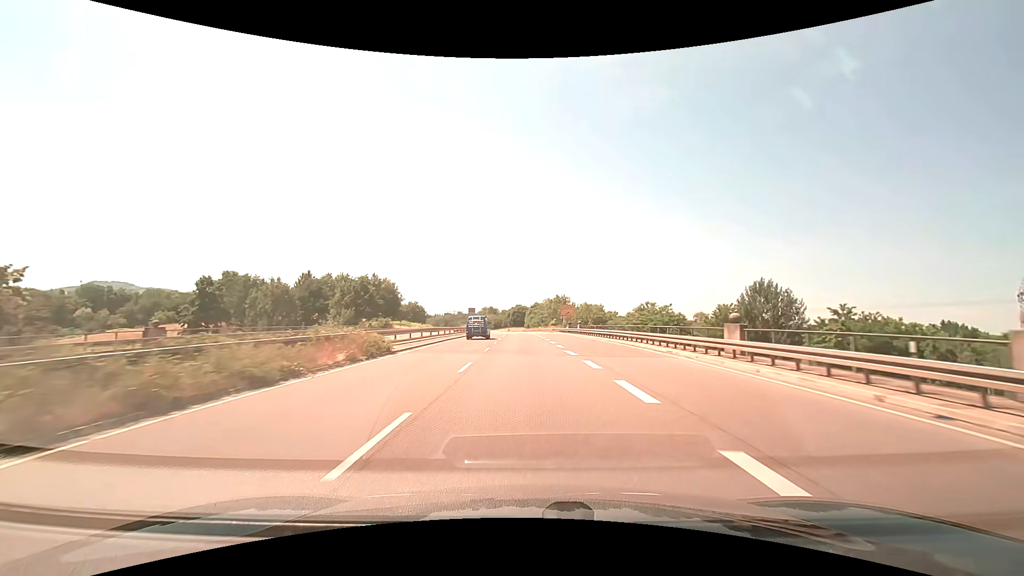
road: trunk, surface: asphalt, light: Day
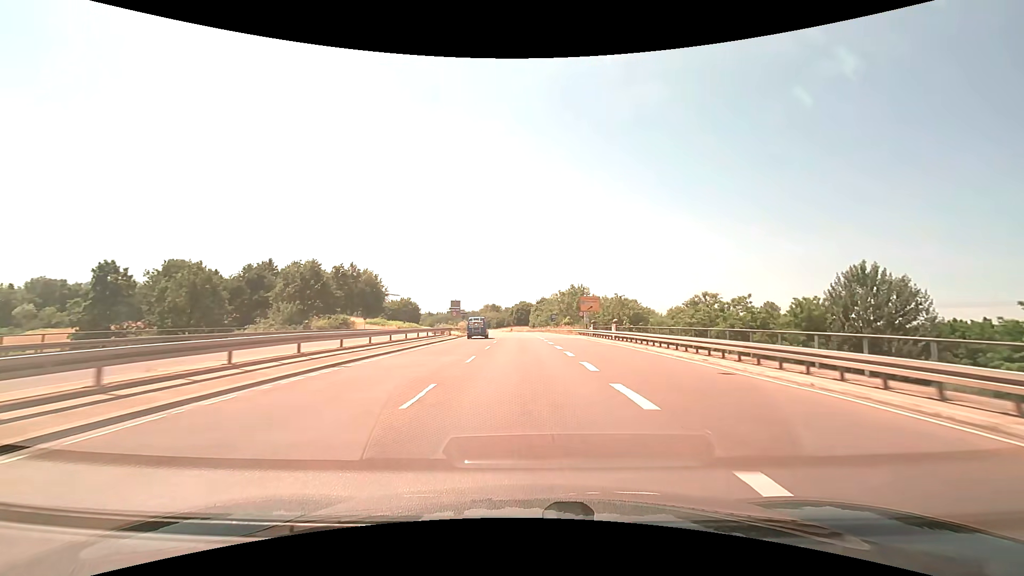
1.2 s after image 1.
(-0.1, +24.7) m; -1°
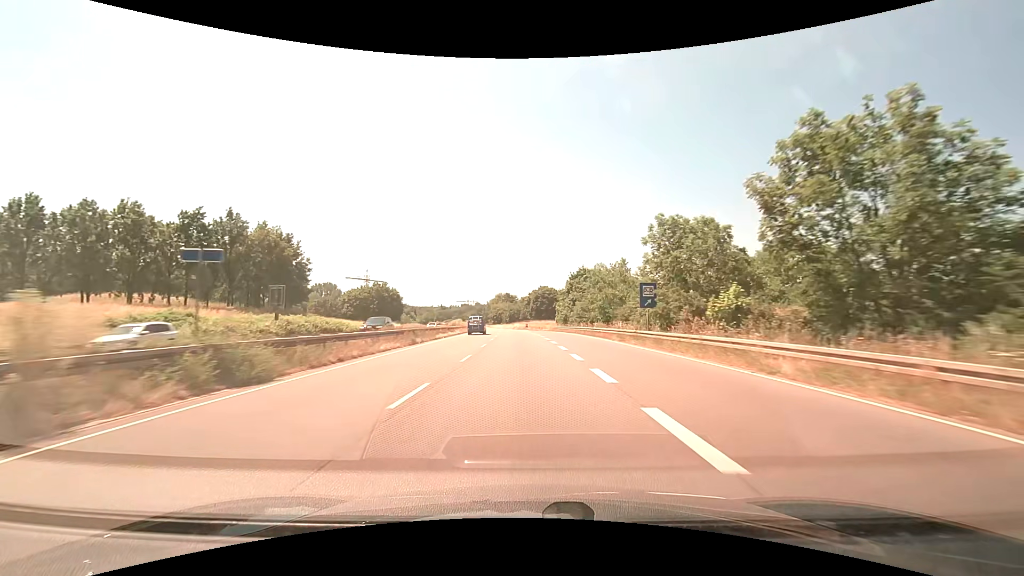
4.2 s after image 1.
(-0.8, +63.3) m; -2°
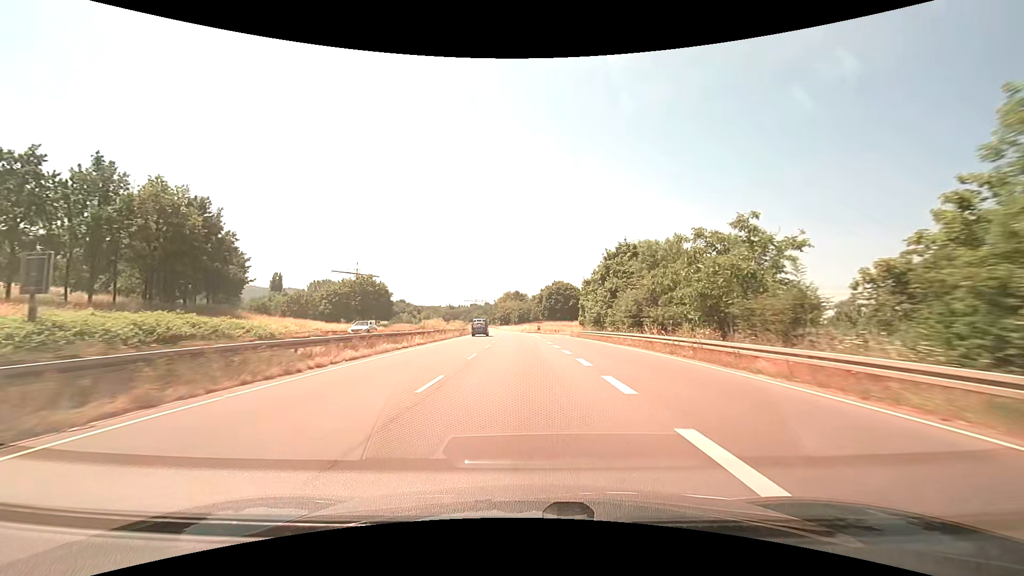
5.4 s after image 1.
(-0.3, +25.3) m; -1°
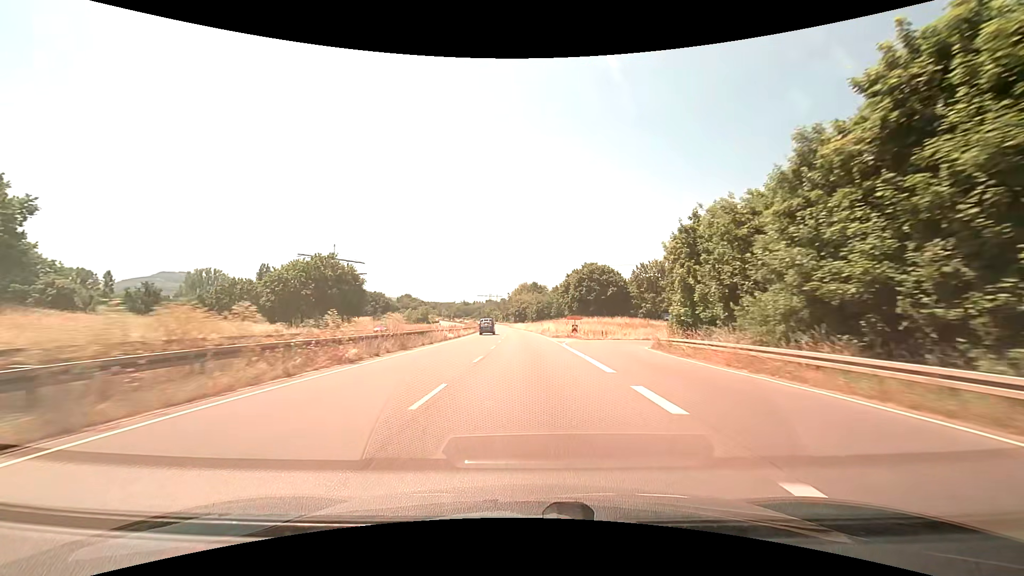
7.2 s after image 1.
(-0.7, +38.0) m; -2°
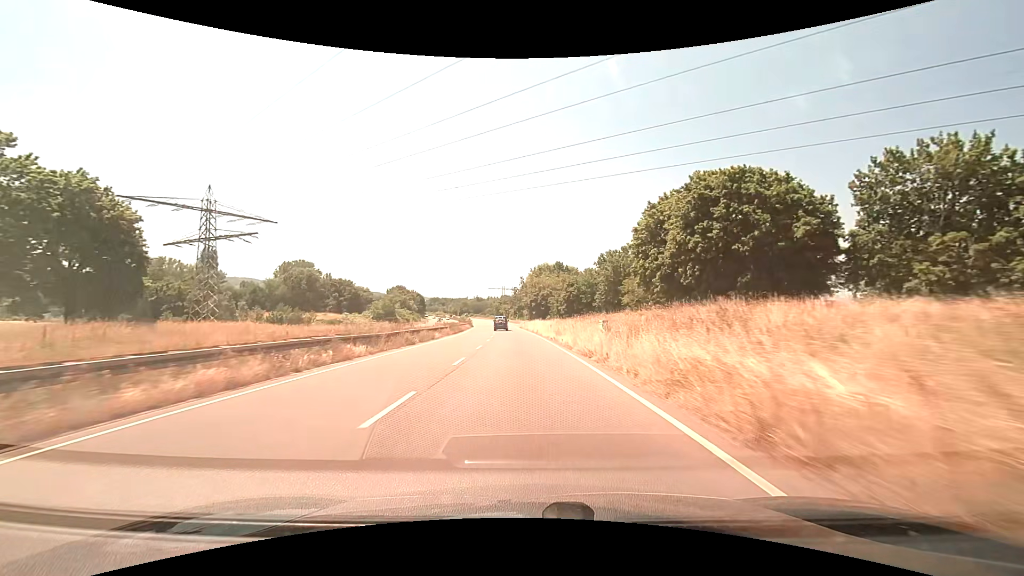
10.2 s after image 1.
(-0.7, +64.5) m; -2°
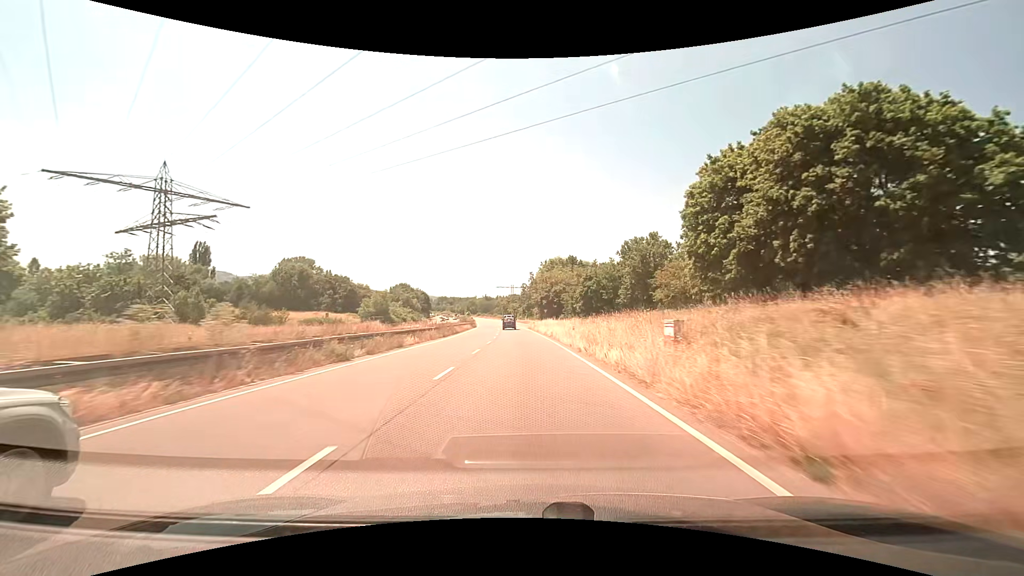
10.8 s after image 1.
(-0.1, +13.1) m; -1°
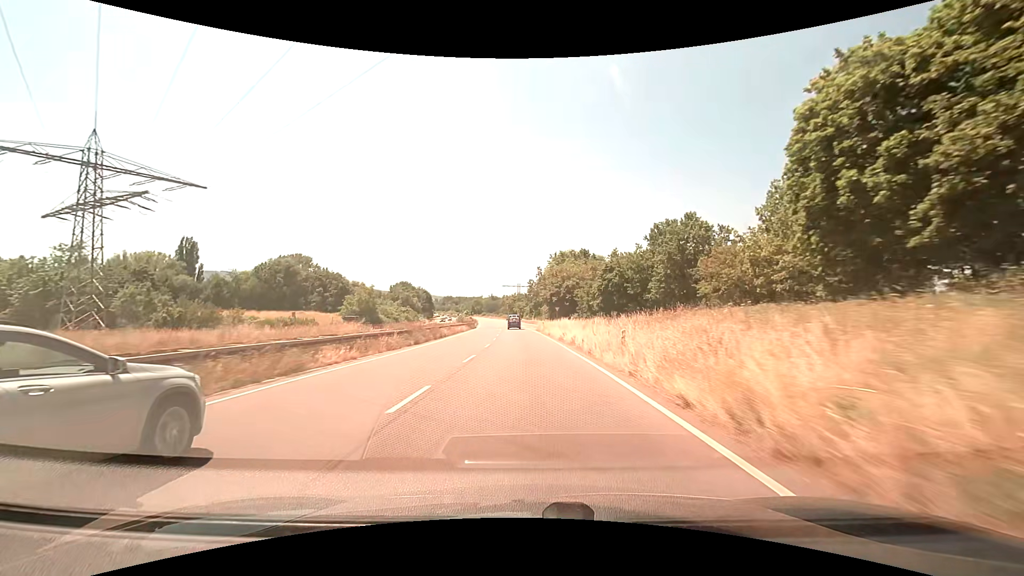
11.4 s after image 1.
(-0.1, +13.2) m; -1°
(0, +10) (0, +20) (0, +30) (-1, +40) (-1, +50) (-2, +60) (-2, +70) (-3, +80) (-4, +90) (-4, +100) m
